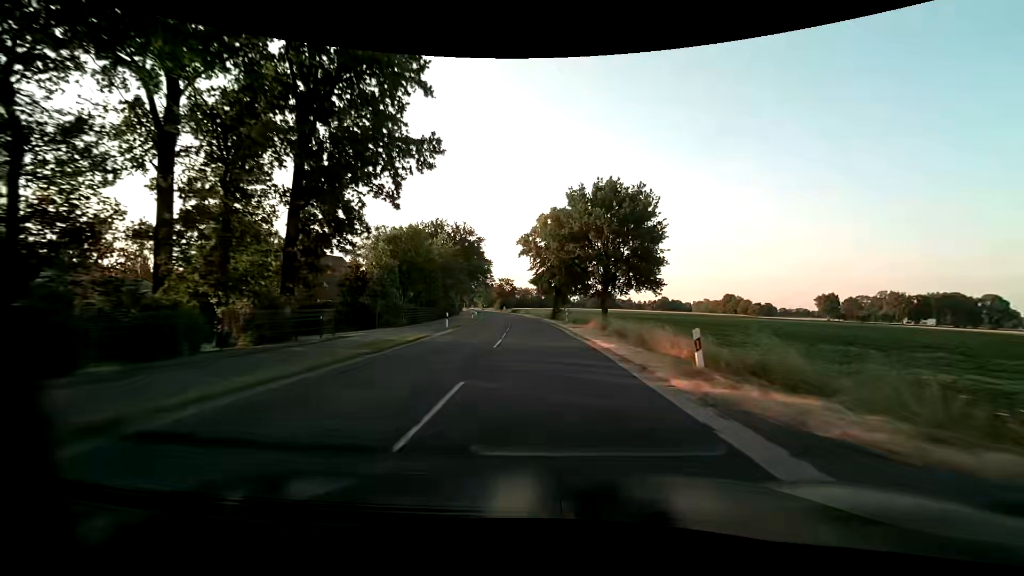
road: secondary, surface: asphalt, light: Day
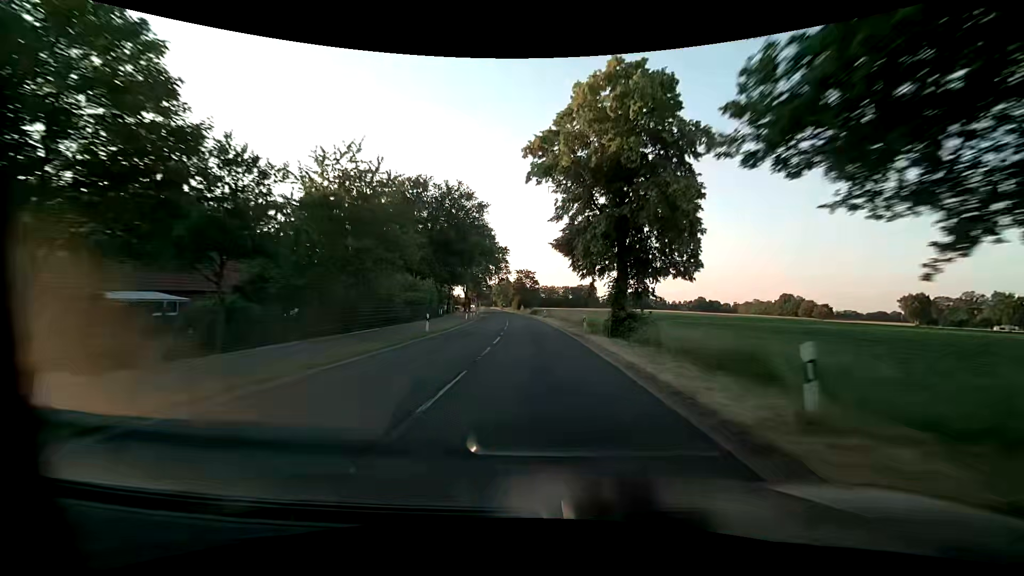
(-0.9, +34.4) m; -3°
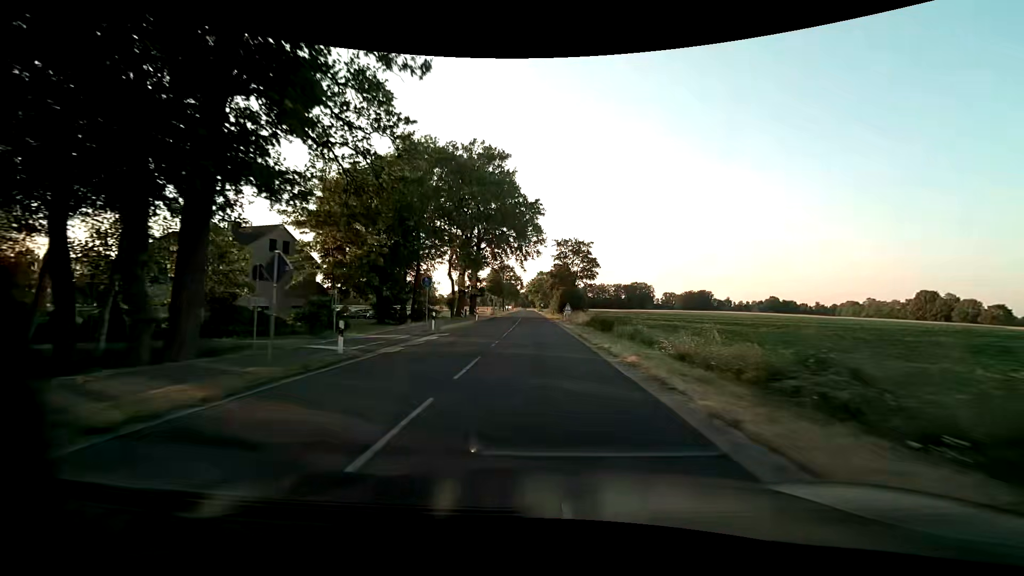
(-2.3, +57.2) m; -4°
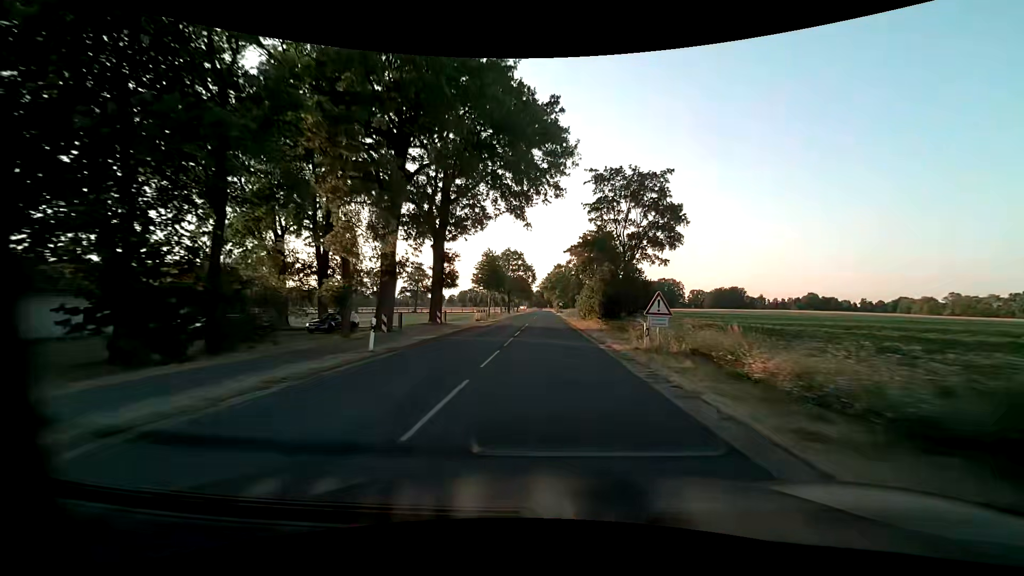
(-0.7, +34.4) m; -2°
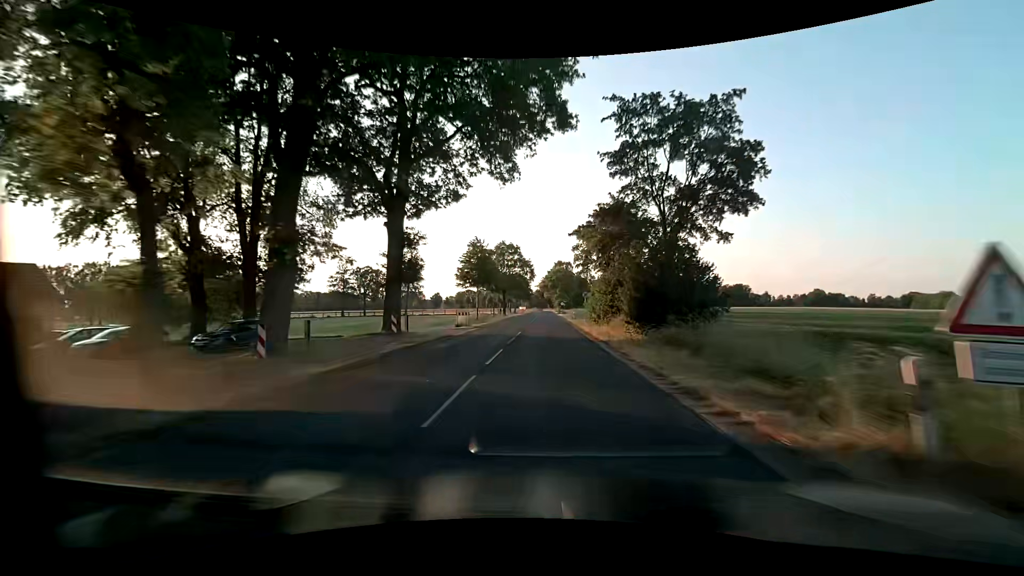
(0.0, +11.5) m; 0°
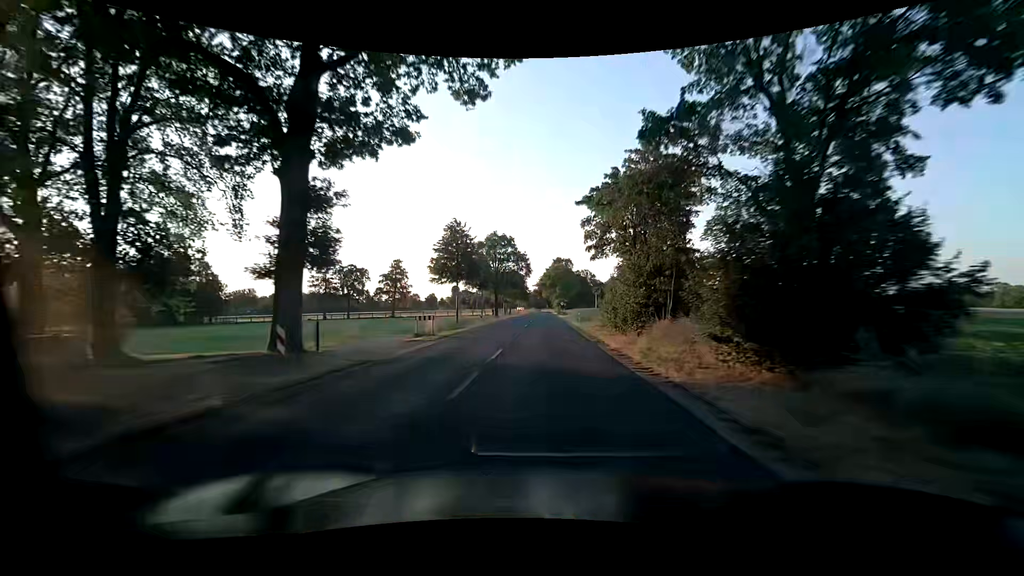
(0.0, +11.5) m; 0°
(0, +10) (0, +20) (0, +30) (0, +40) (0, +50) (0, +60) (0, +70) (0, +80) (0, +90) (0, +100) m
